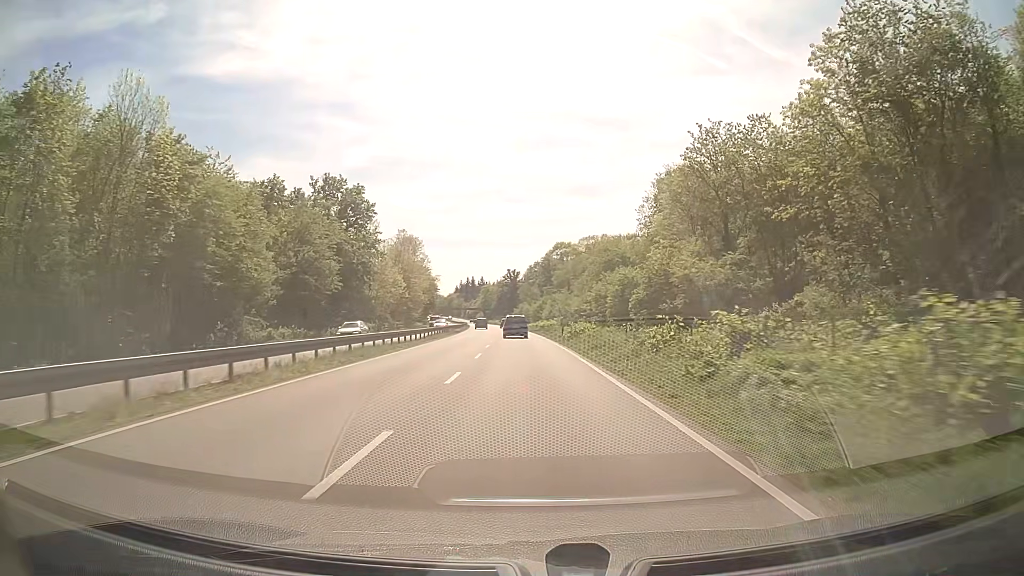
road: trunk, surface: asphalt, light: Day
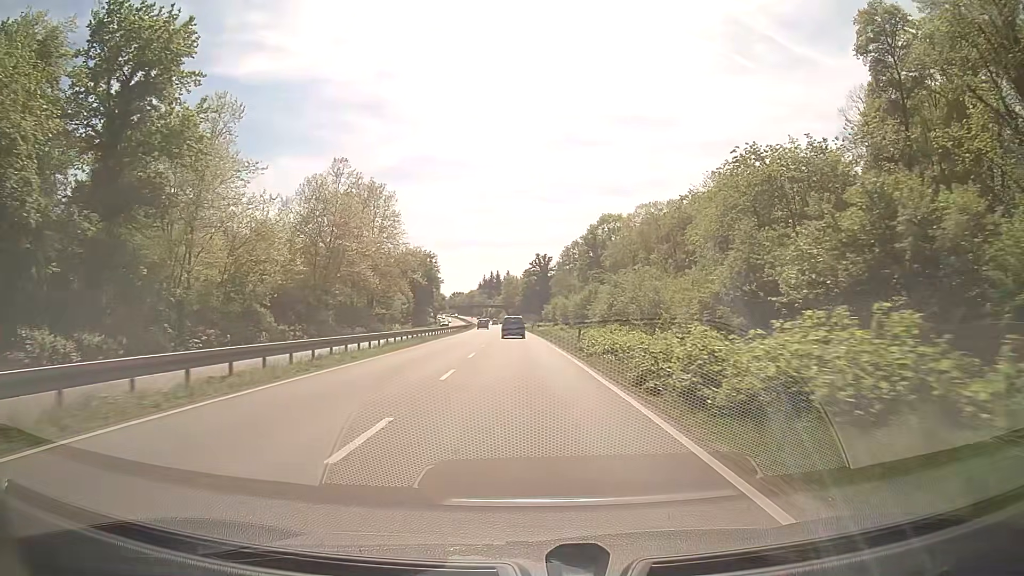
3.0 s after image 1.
(-1.3, +62.0) m; -3°
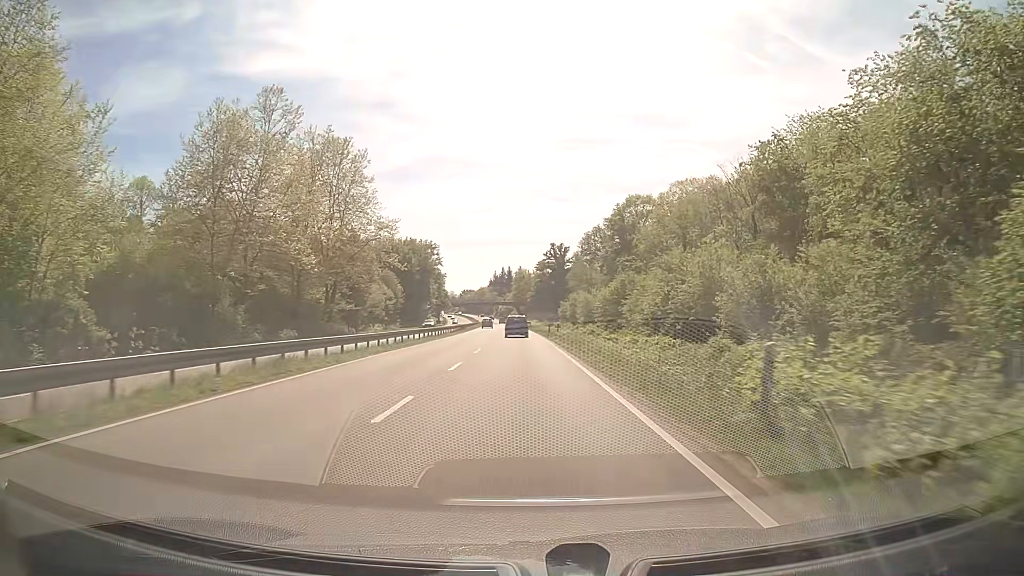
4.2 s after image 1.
(-0.2, +24.6) m; -1°
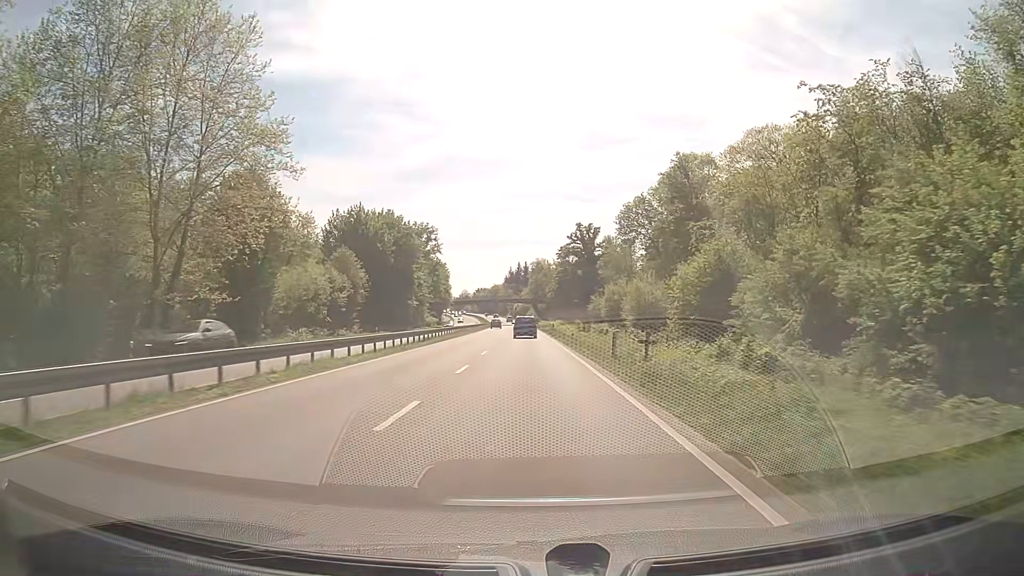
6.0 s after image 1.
(-0.5, +36.7) m; -1°
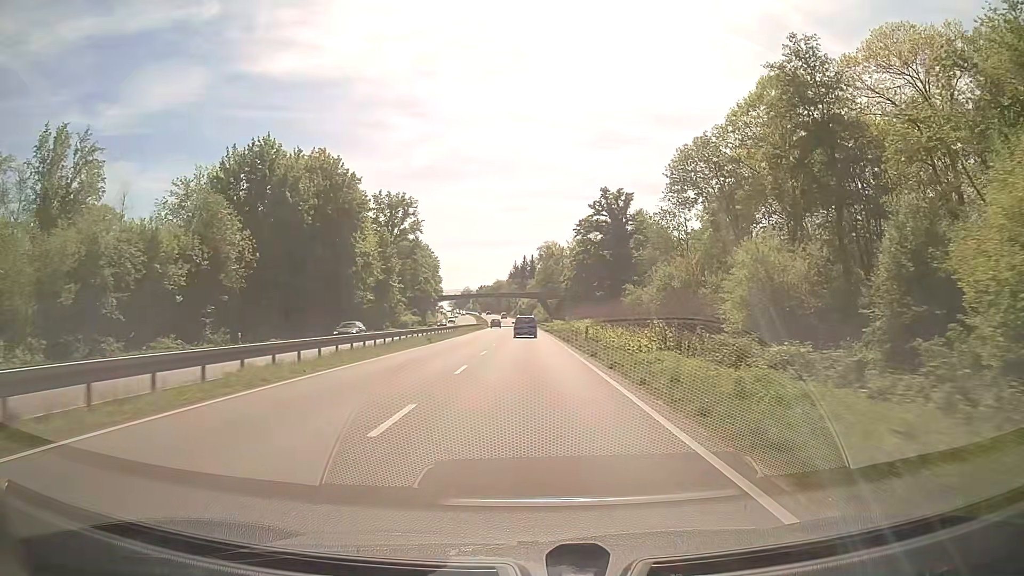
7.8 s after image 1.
(-0.3, +36.6) m; -1°
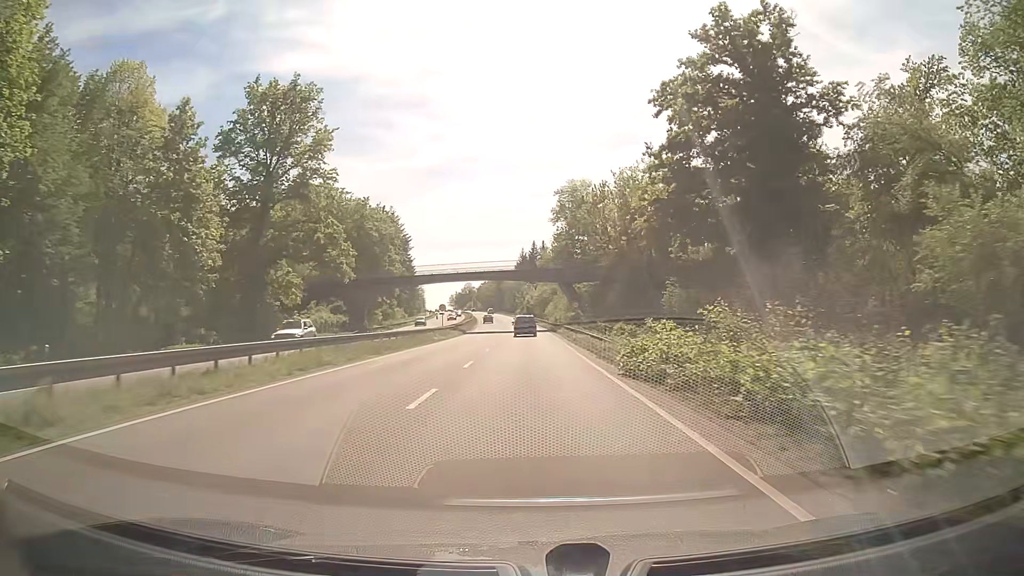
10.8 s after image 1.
(-0.4, +60.7) m; -1°
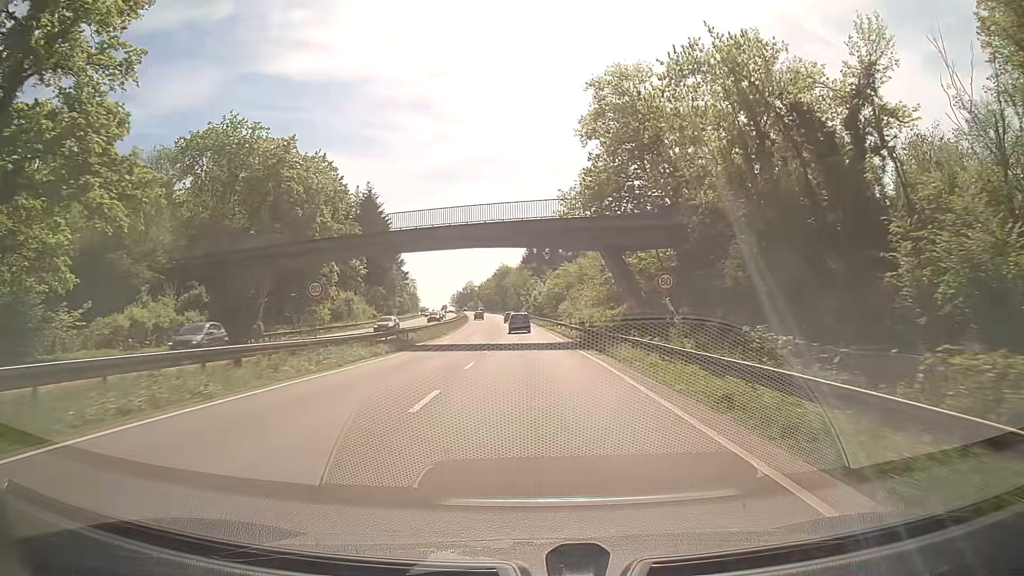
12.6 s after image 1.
(-0.3, +36.4) m; 0°
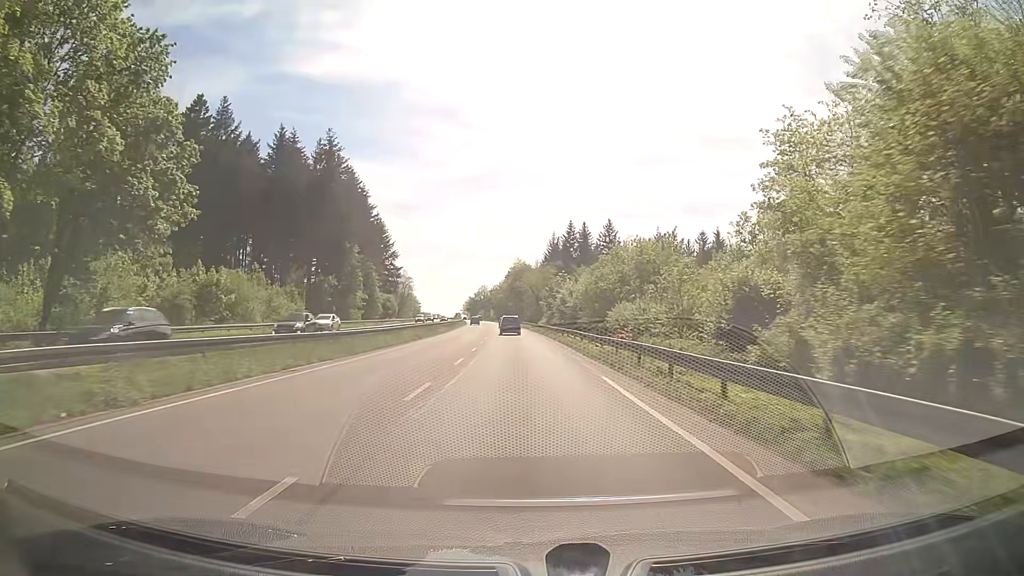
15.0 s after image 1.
(-1.0, +48.9) m; -2°
(0, +10) (0, +20) (0, +30) (-1, +40) (-1, +50) (-2, +60) (-2, +70) (-3, +80) (-3, +90) (-4, +100) m
